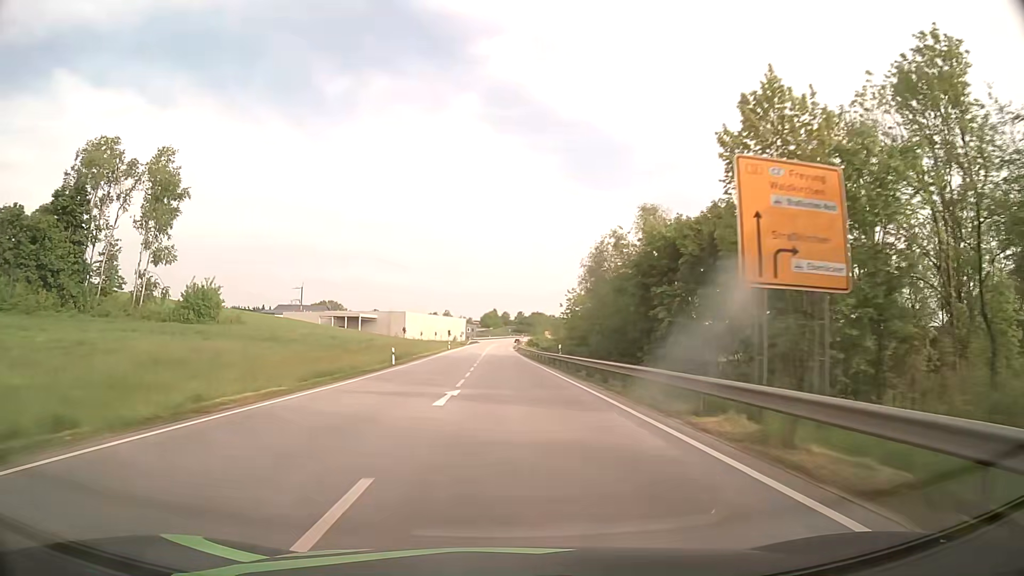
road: primary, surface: asphalt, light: Day
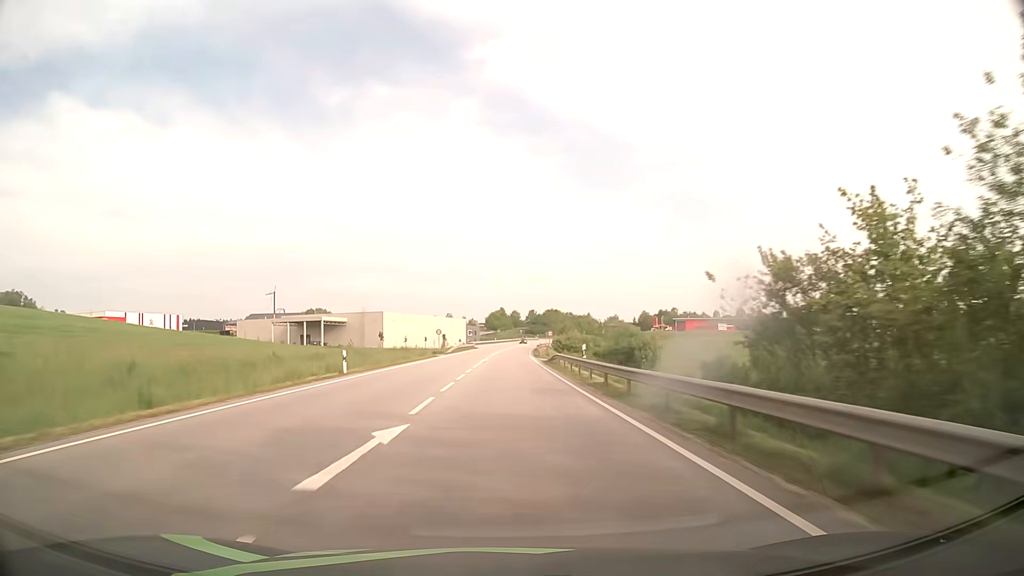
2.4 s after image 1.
(-0.6, +62.9) m; -1°
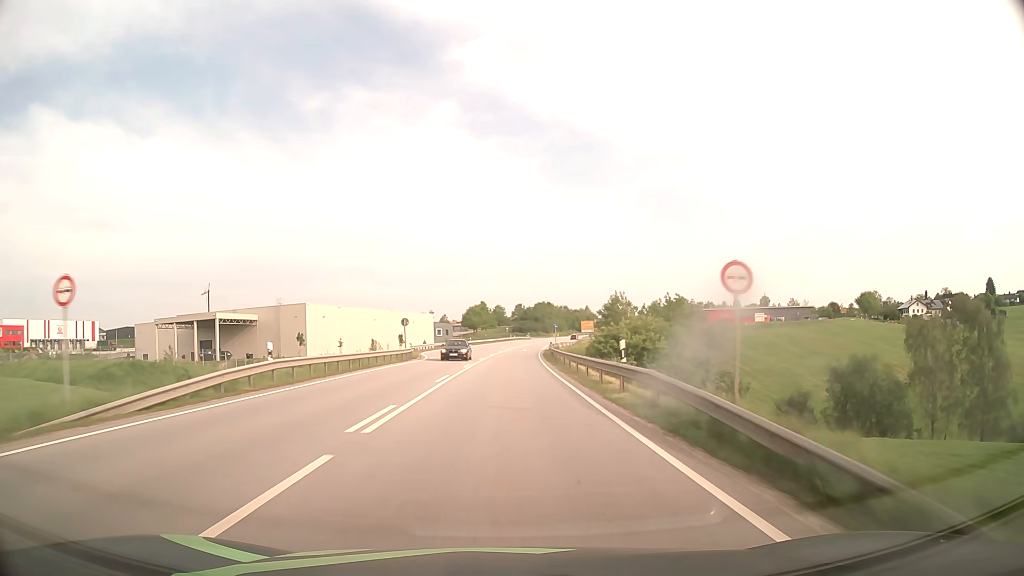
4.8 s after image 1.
(+0.2, +62.8) m; +1°
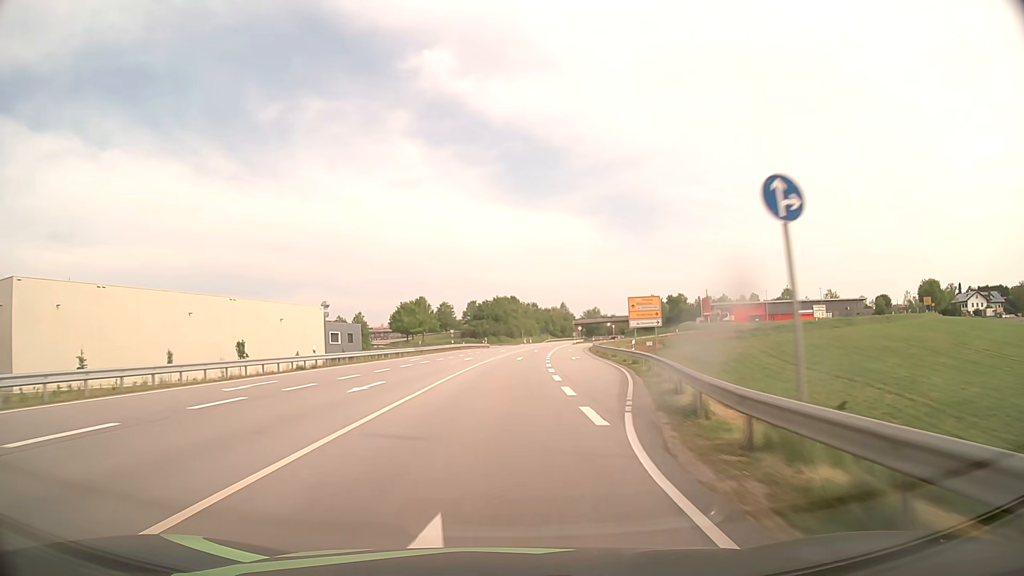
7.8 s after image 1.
(+2.3, +77.4) m; +4°
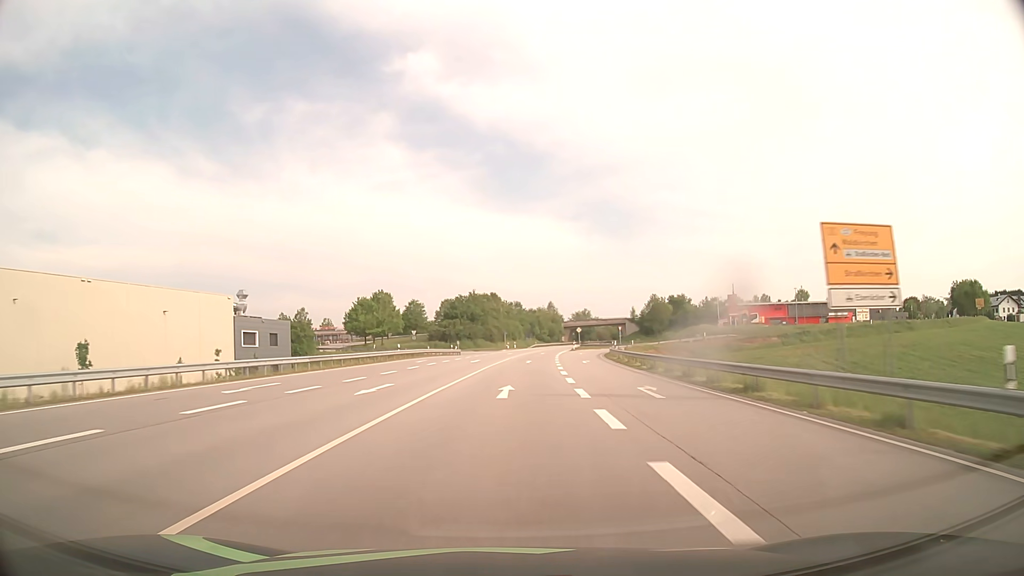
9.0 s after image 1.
(+0.4, +30.8) m; +1°
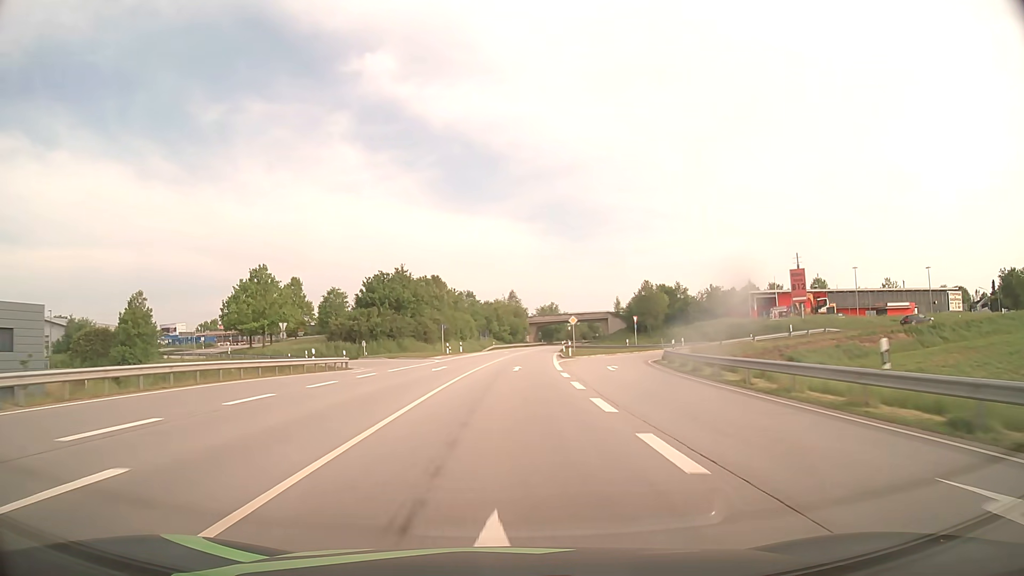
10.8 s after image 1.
(+1.5, +46.1) m; +4°
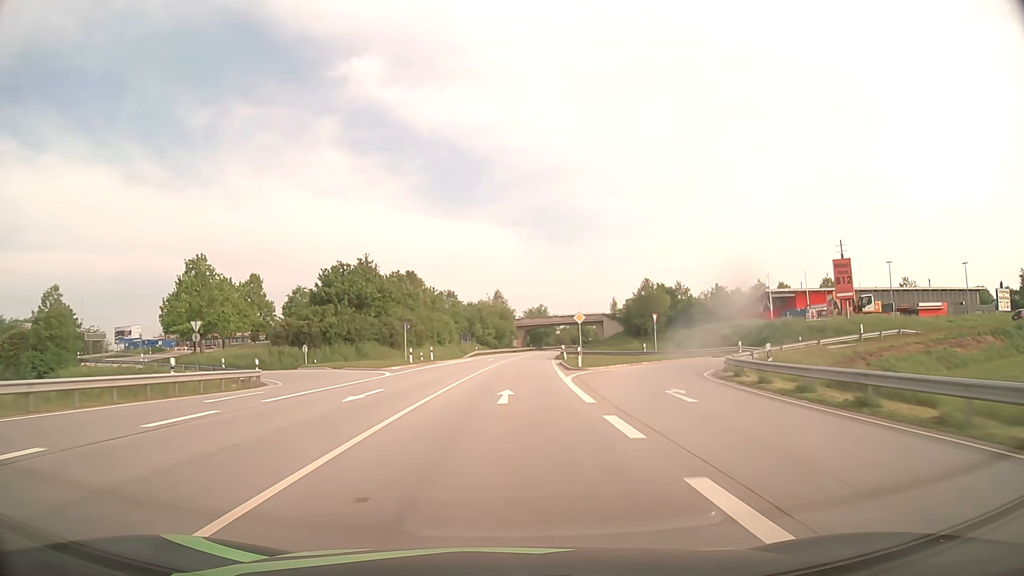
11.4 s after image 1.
(+0.1, +15.4) m; +1°
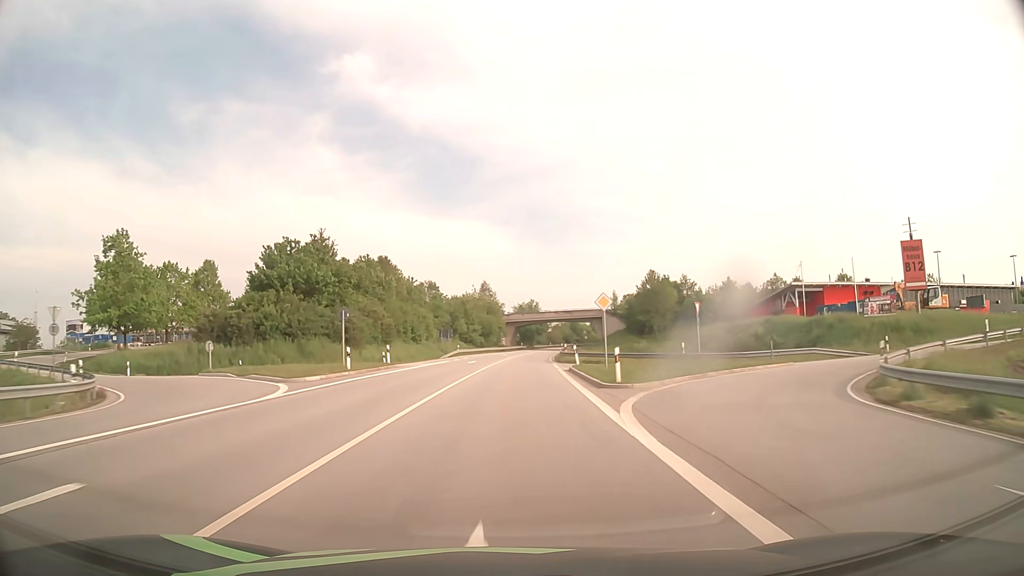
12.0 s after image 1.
(+0.2, +15.4) m; +1°
(0, +10) (0, +20) (0, +30) (+1, +40) (+1, +50) (+2, +60) (+3, +70) (+4, +80) (+5, +90) (+6, +100) m
